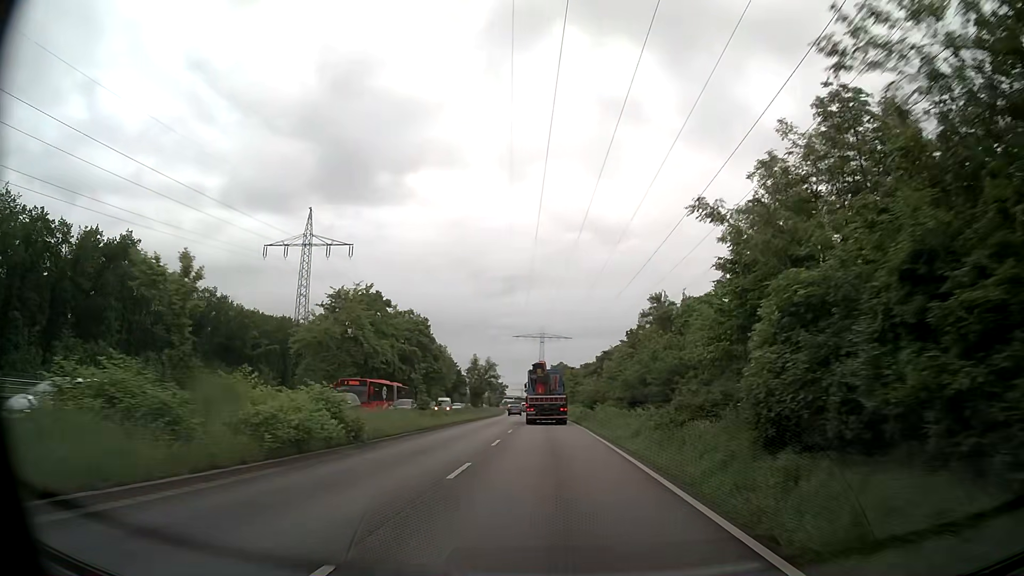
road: primary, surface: asphalt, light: Day
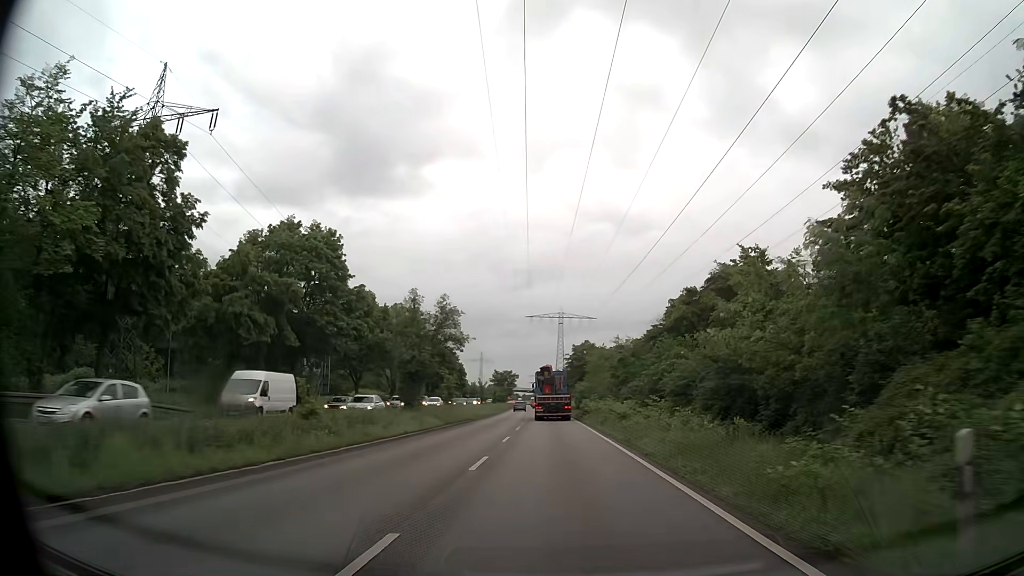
(-0.6, +44.1) m; -2°
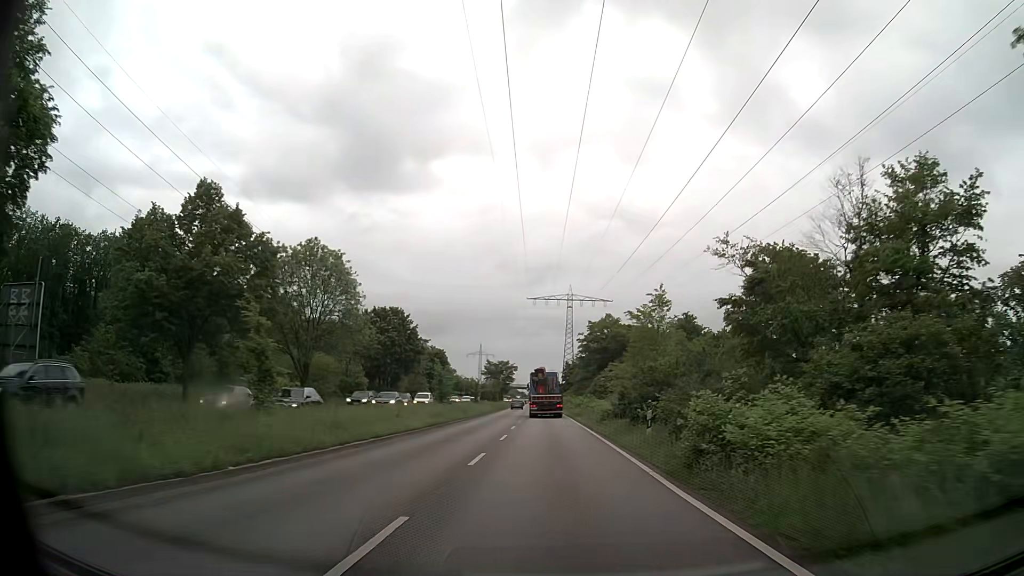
(-0.2, +35.8) m; 0°
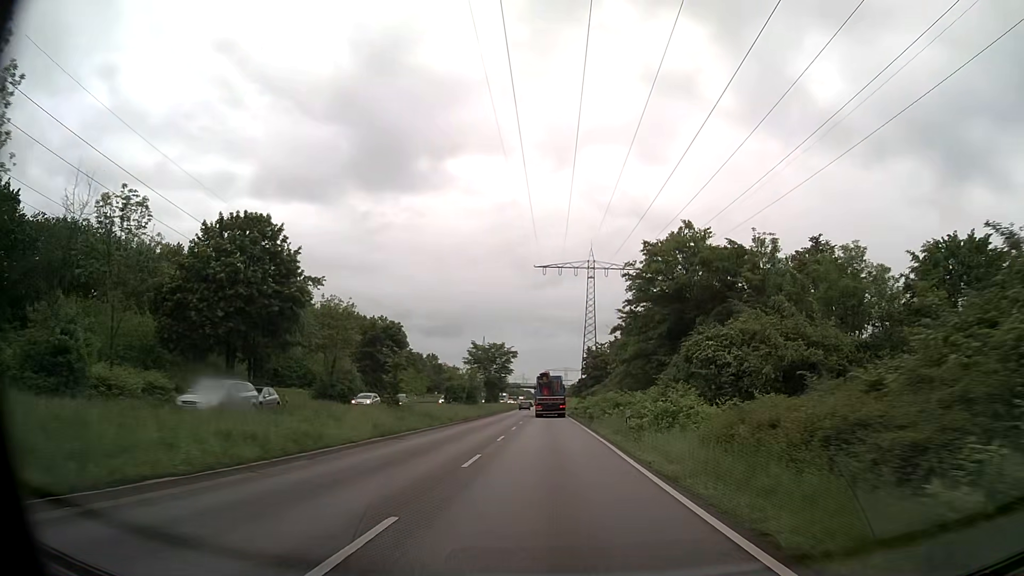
(-0.6, +46.0) m; -2°
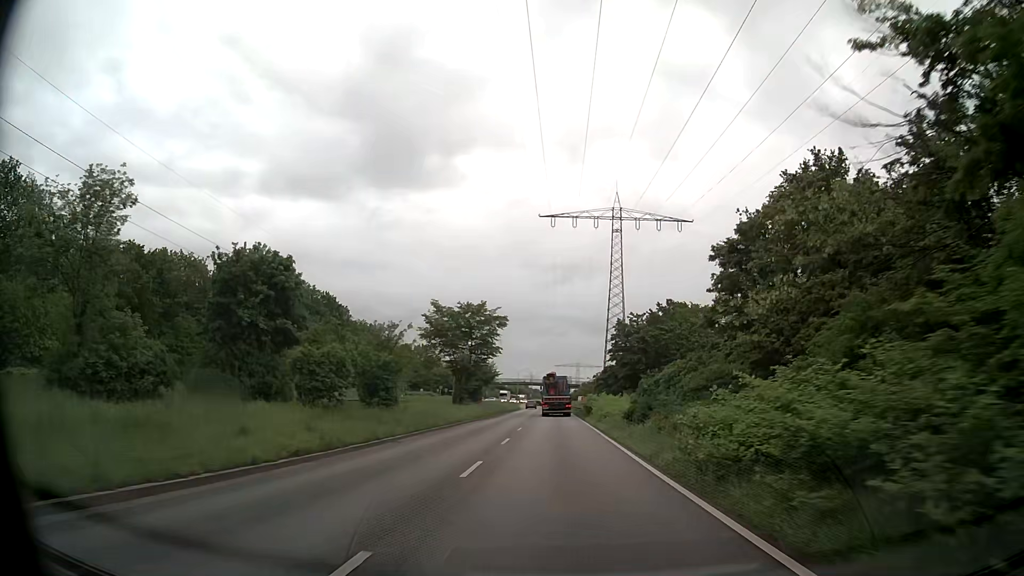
(-0.3, +38.1) m; -1°
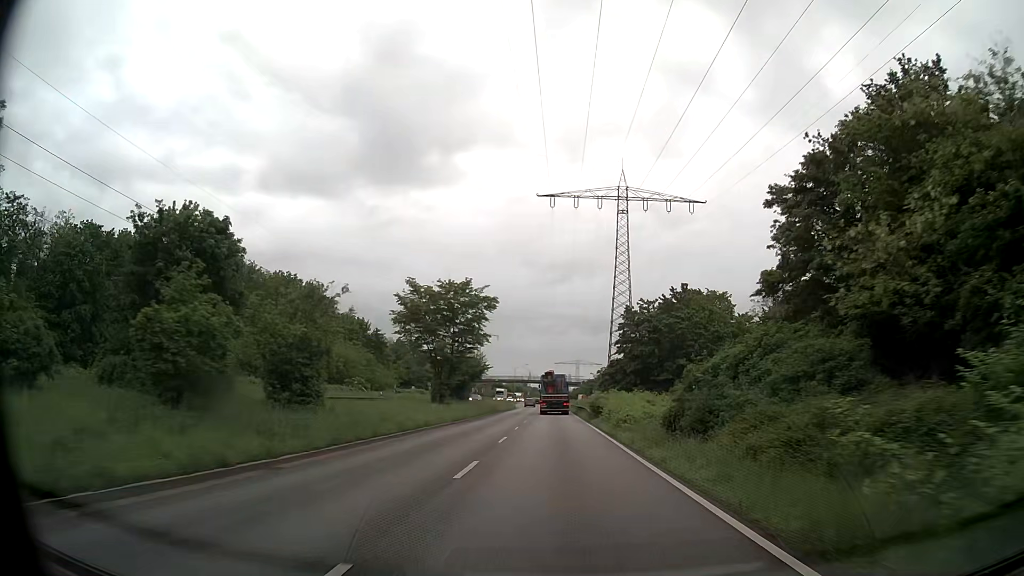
(0.0, +9.7) m; 0°
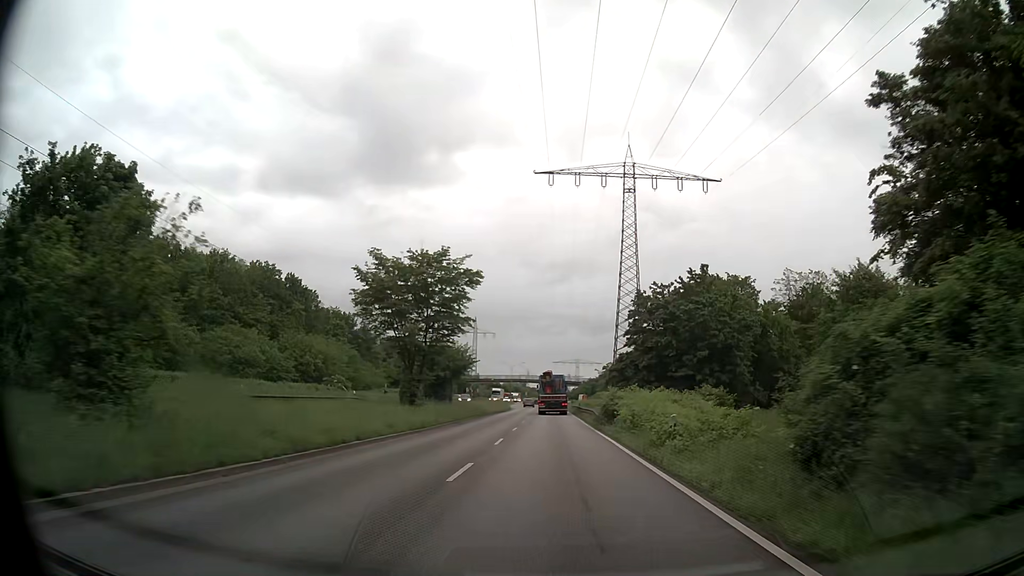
(0.0, +9.7) m; 0°
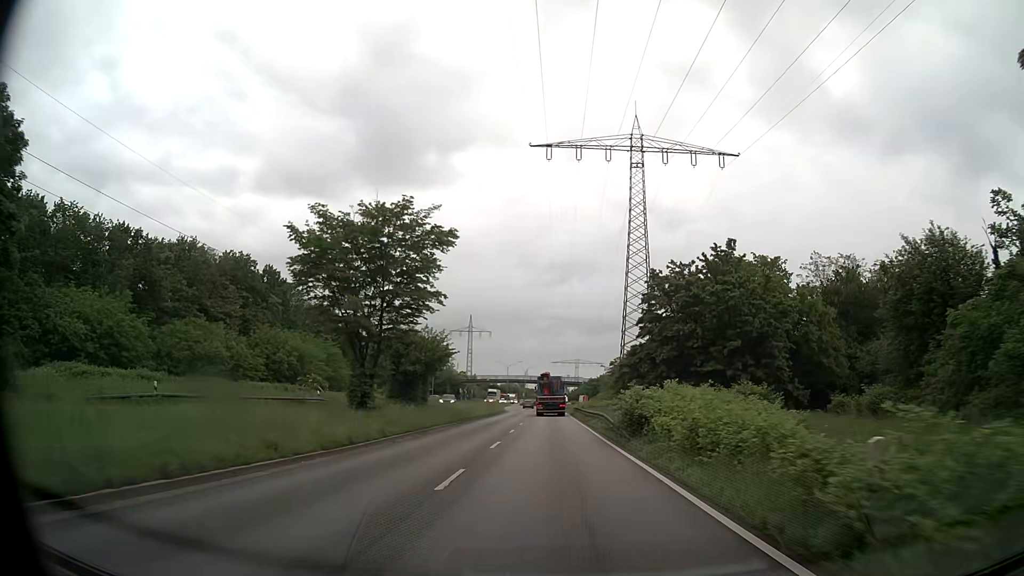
(0.0, +9.7) m; 0°
(0, +10) (0, +20) (0, +30) (0, +40) (0, +50) (0, +60) (0, +70) (0, +80) (0, +90) (0, +100) m
